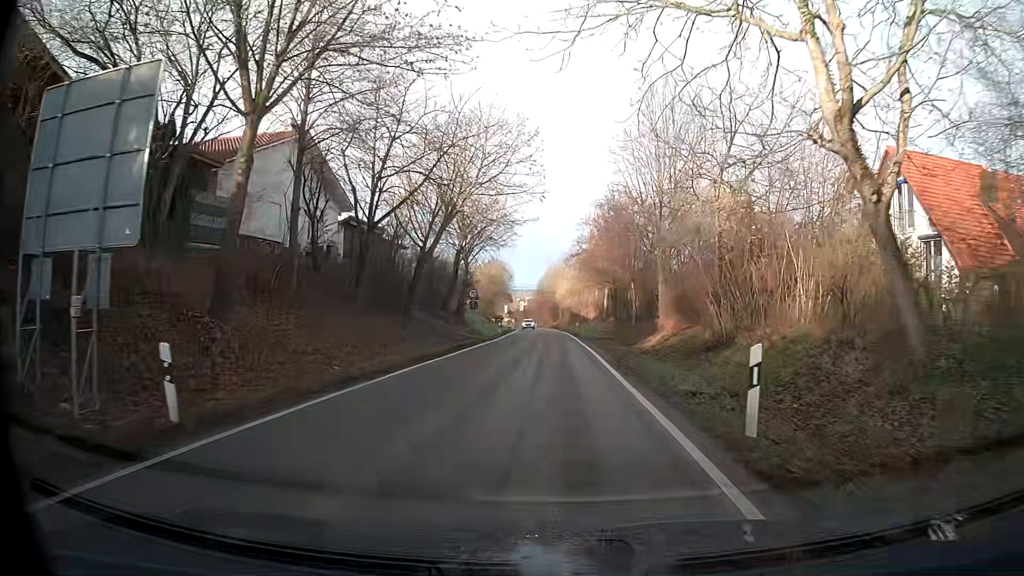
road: tertiary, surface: asphalt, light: Day
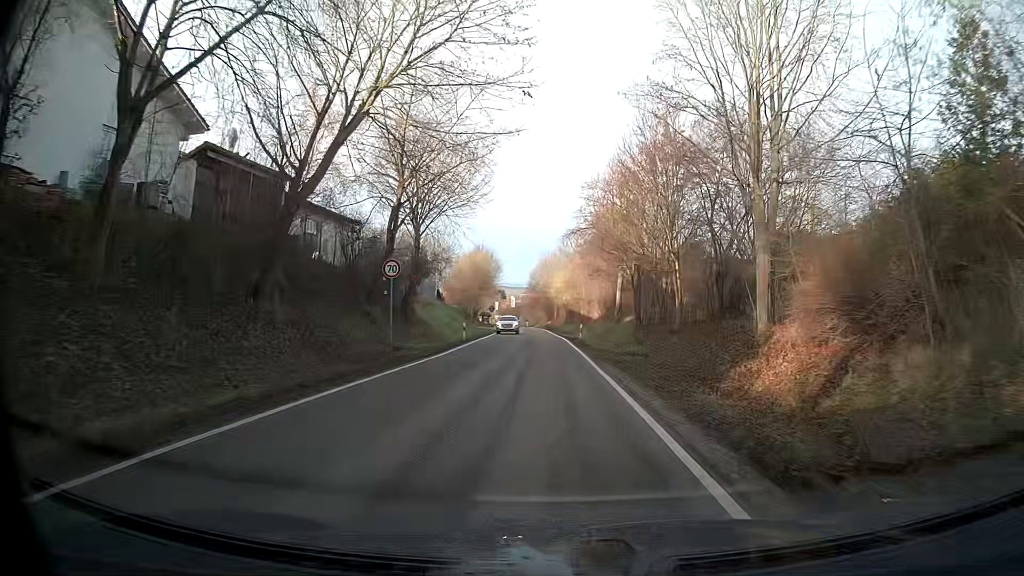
(+0.1, +19.2) m; +1°
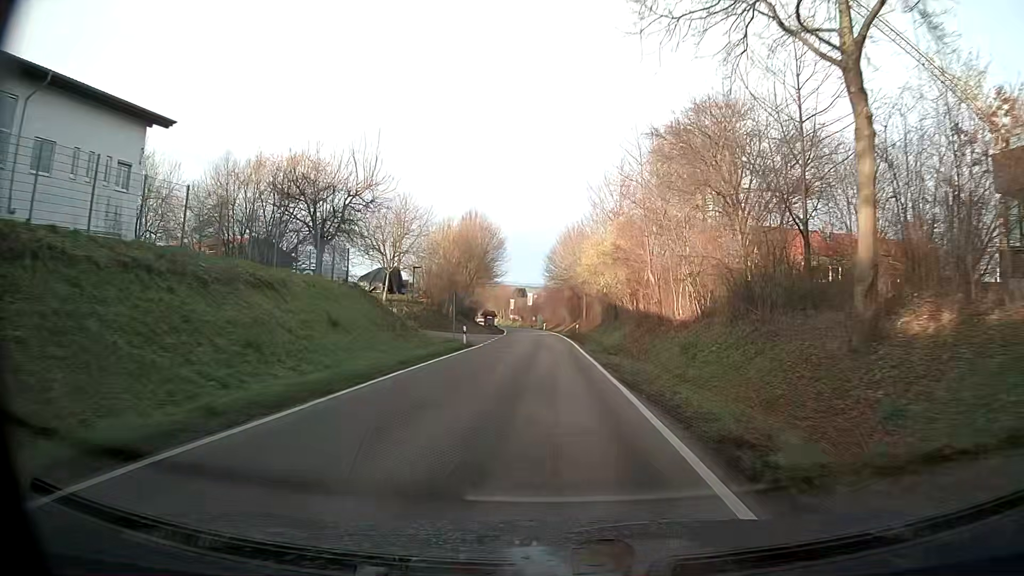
(-0.5, +39.3) m; -2°
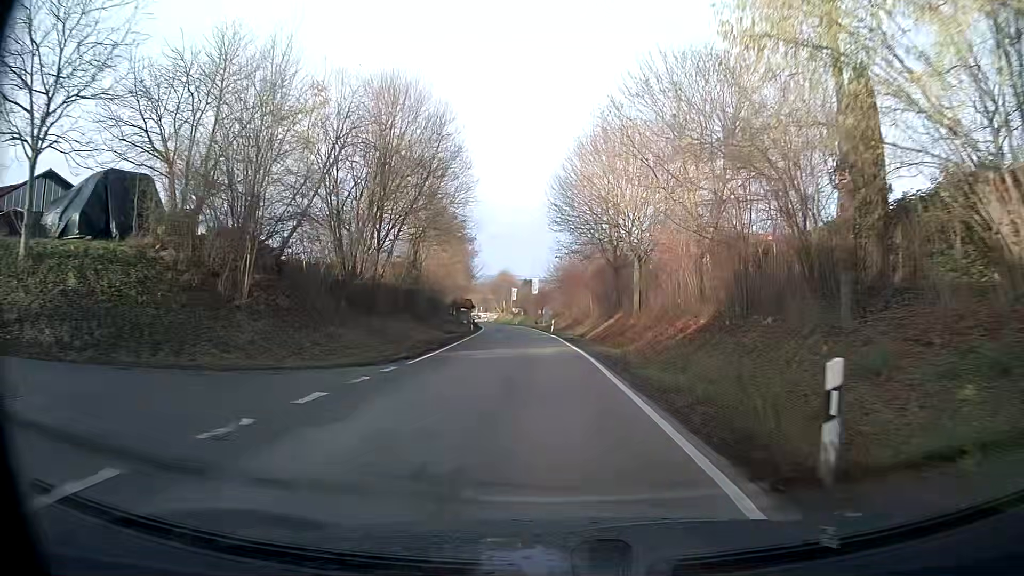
(-0.5, +44.4) m; -1°
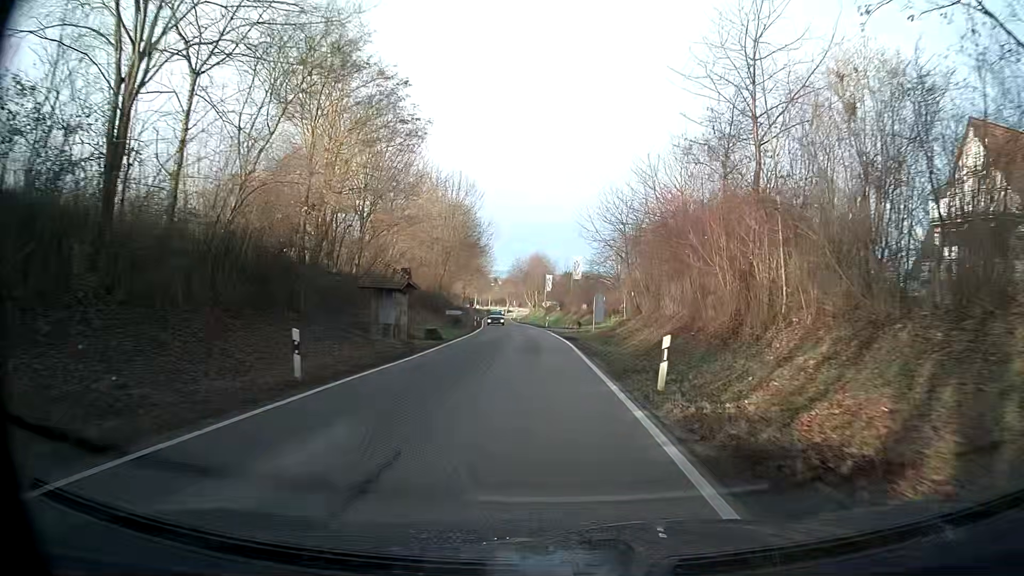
(-1.3, +43.1) m; -4°
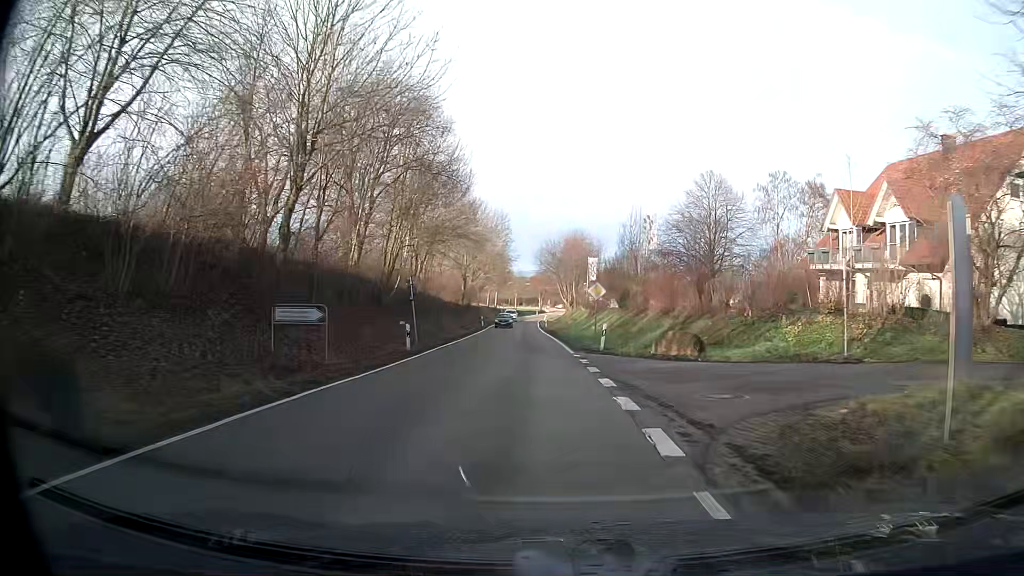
(-0.9, +41.3) m; -3°
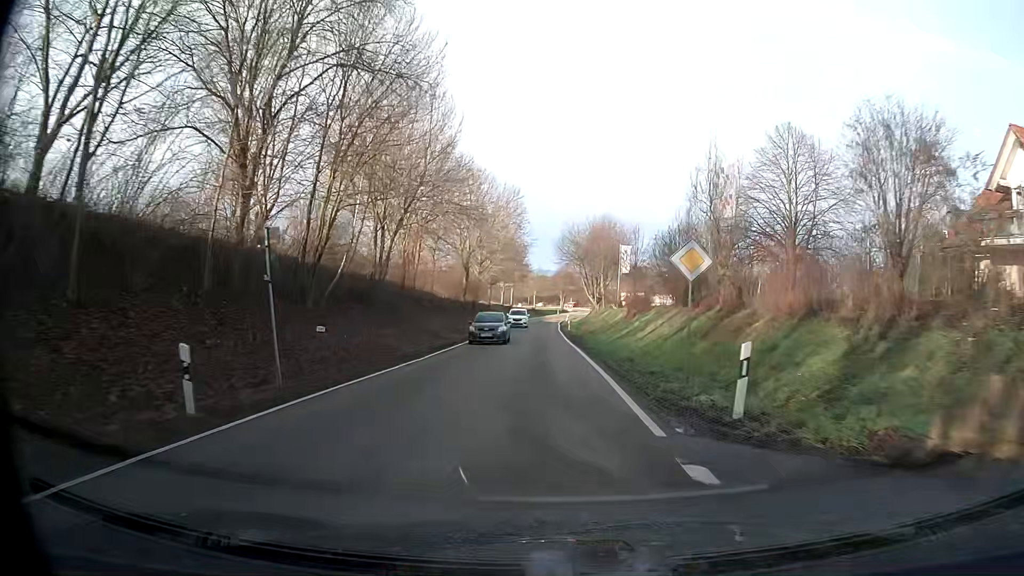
(-0.3, +16.1) m; -2°
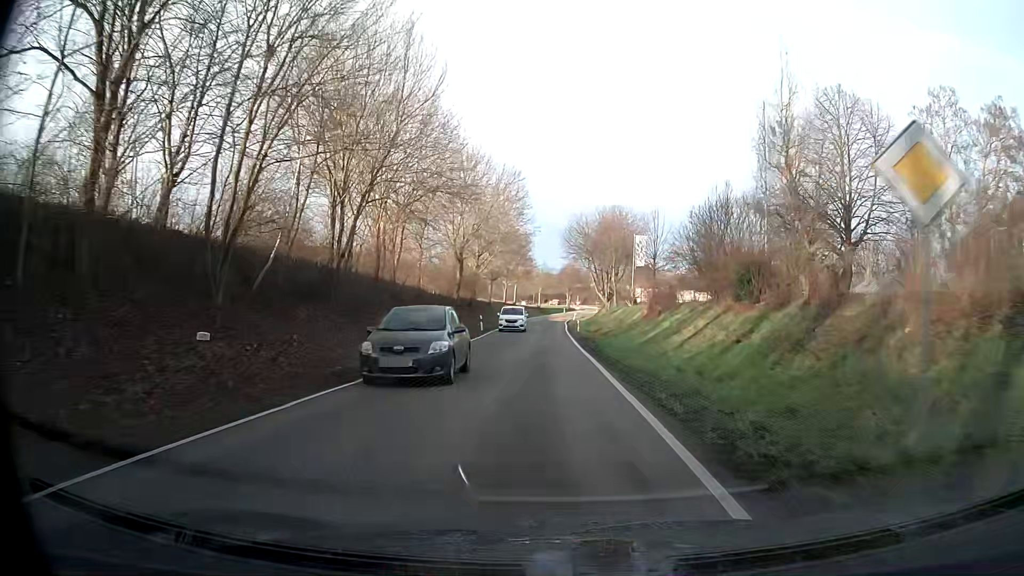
(-0.1, +8.0) m; -1°
